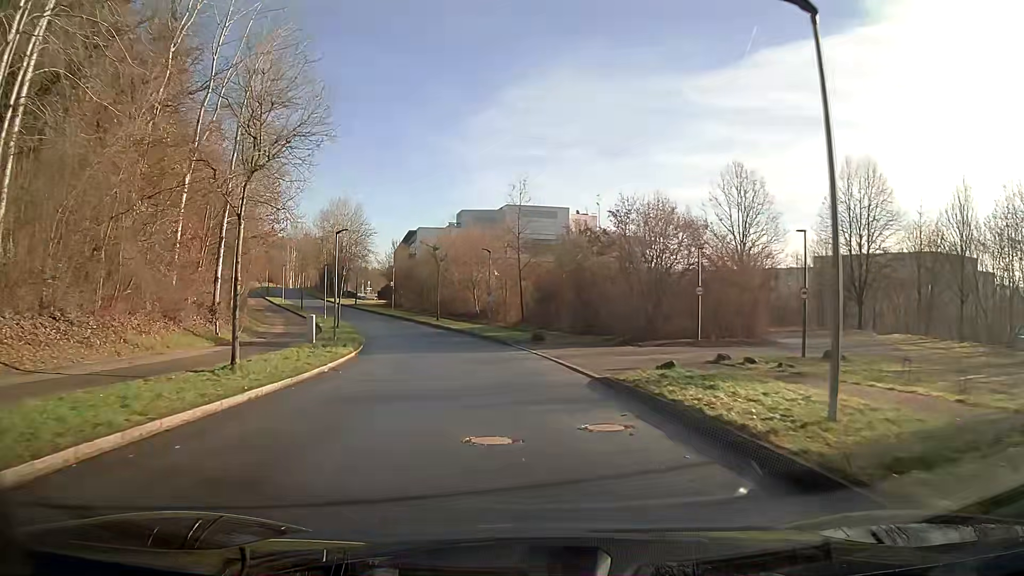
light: Day
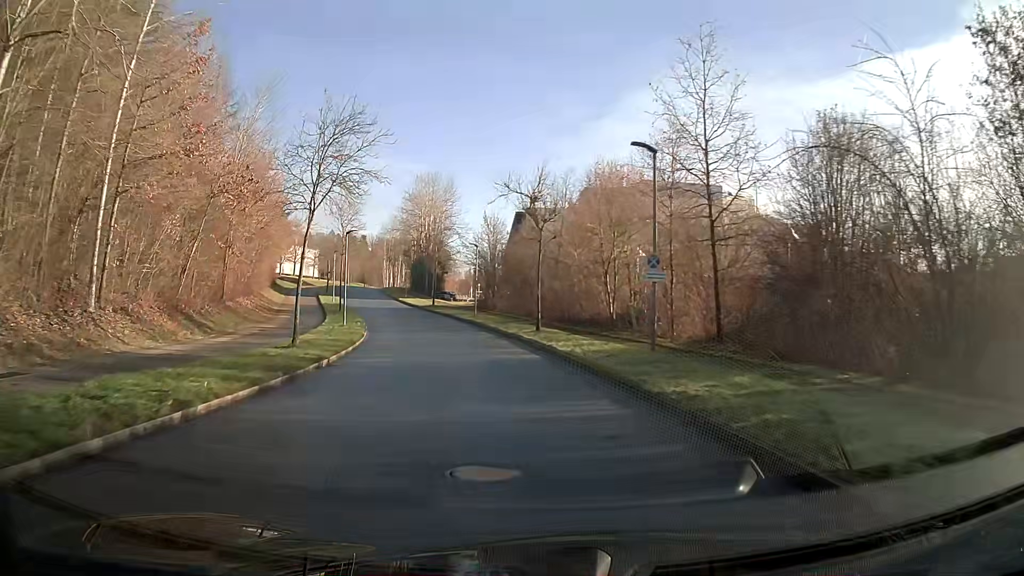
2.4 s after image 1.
(-2.3, +26.6) m; -11°
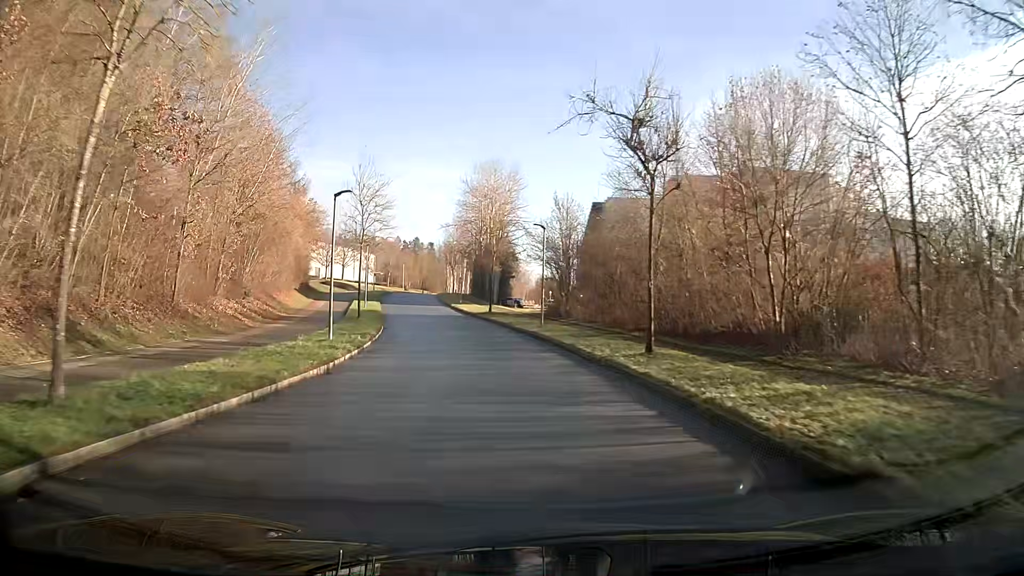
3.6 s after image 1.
(-0.7, +13.7) m; -6°
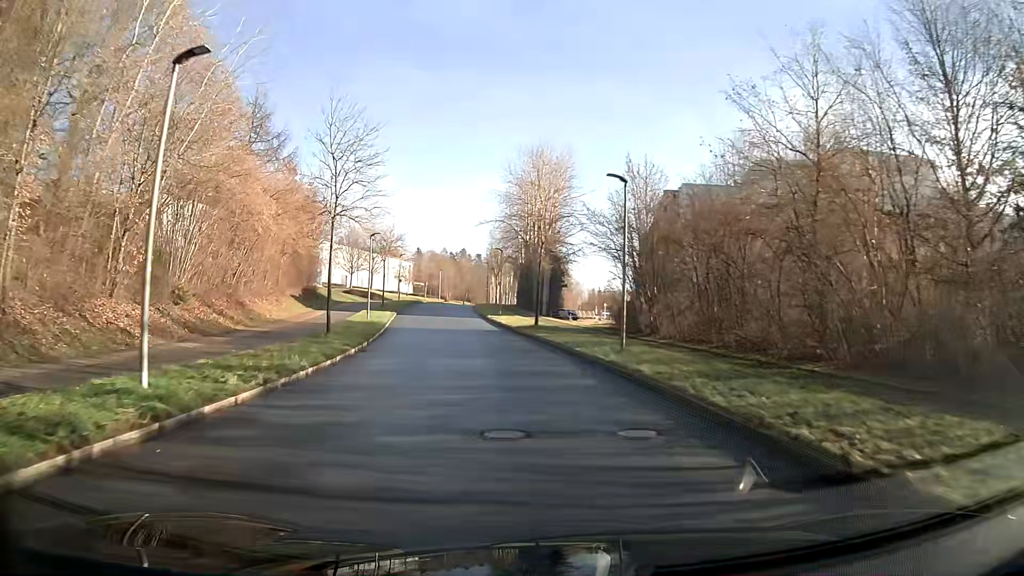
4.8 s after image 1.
(-0.6, +14.1) m; -4°
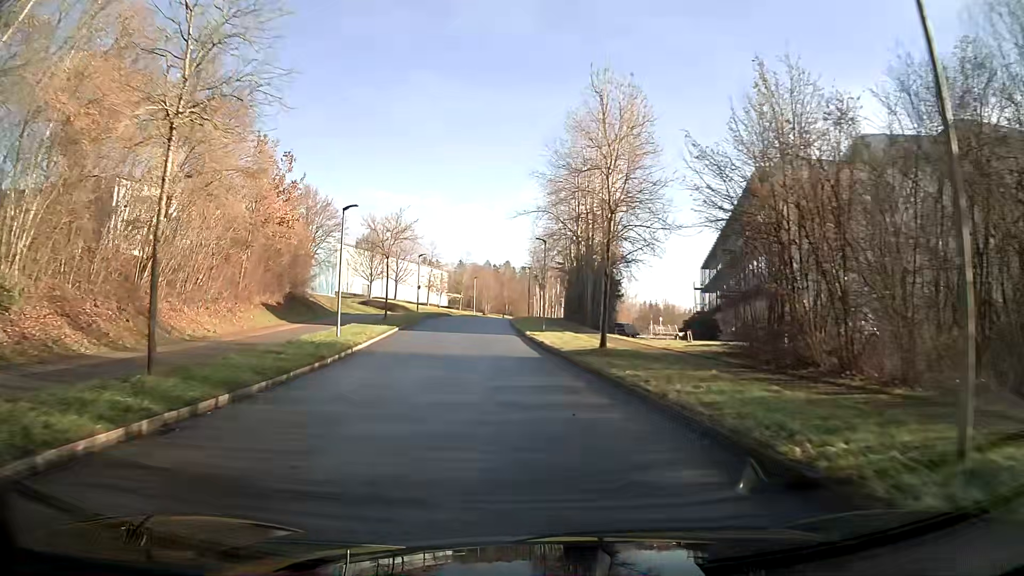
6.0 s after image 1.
(-0.5, +14.4) m; -4°
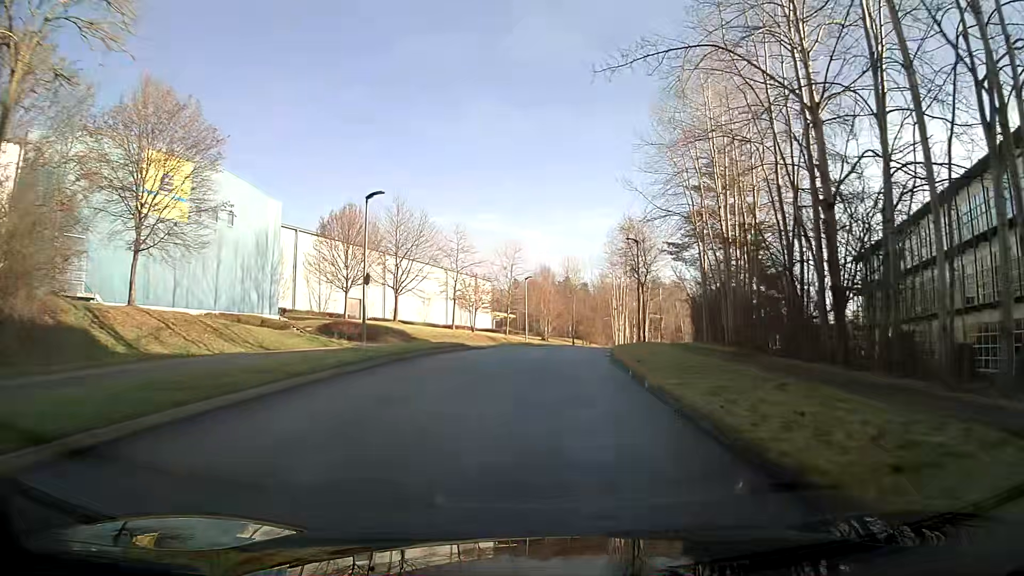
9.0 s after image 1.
(-2.2, +36.2) m; -4°
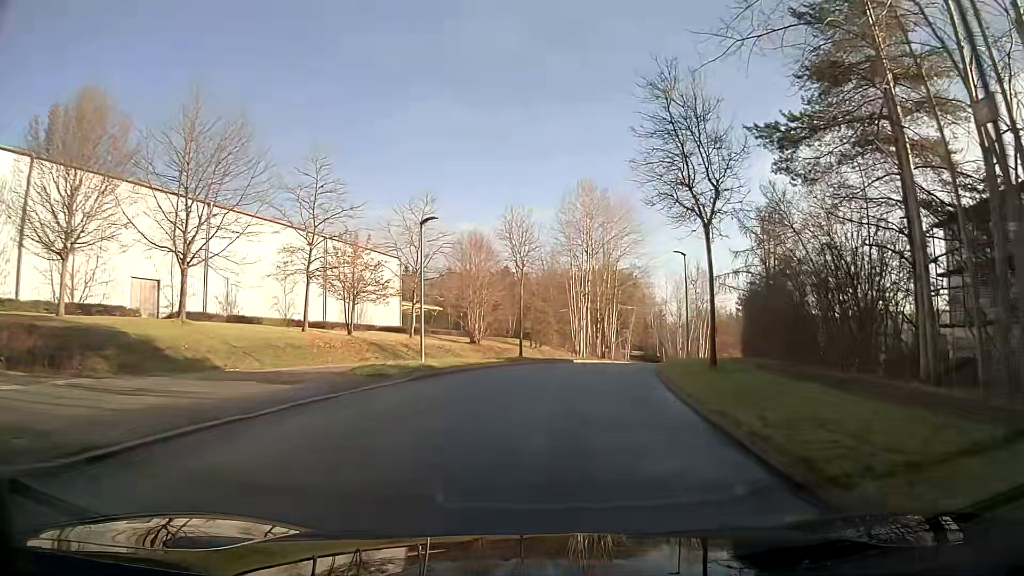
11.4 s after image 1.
(+1.3, +27.8) m; +7°
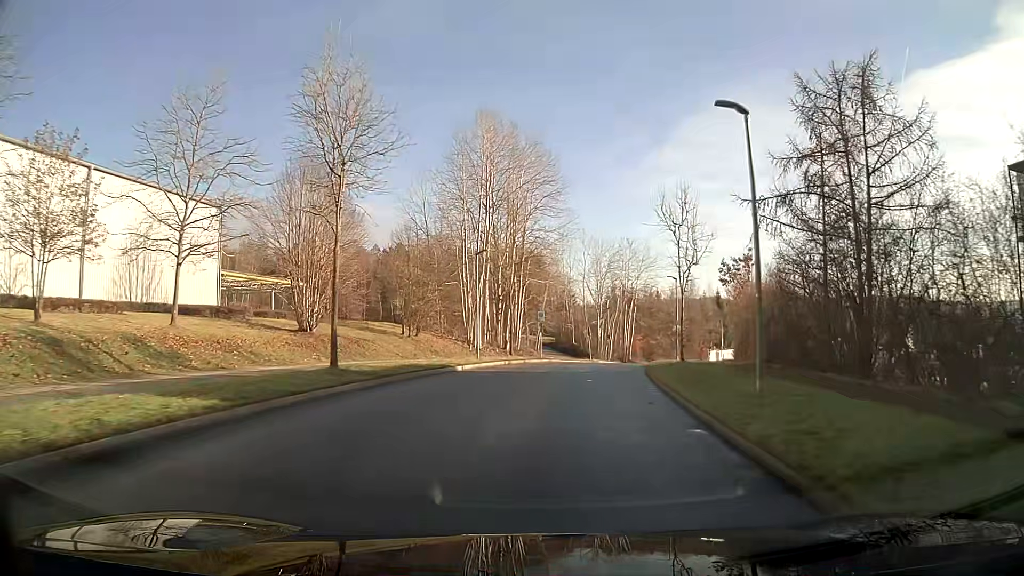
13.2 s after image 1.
(+1.6, +20.6) m; +9°
(0, +10) (+1, +20) (+3, +30) (+5, +40) (+7, +49) (+11, +59) (+14, +68) (+19, +77) (+23, +86) (+28, +95) m
